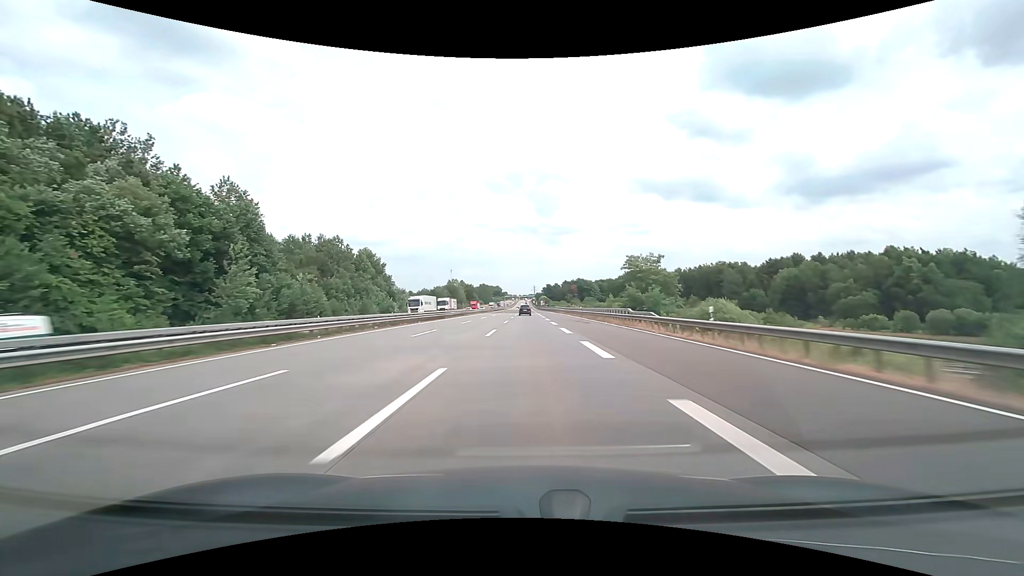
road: motorway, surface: concrete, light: Day
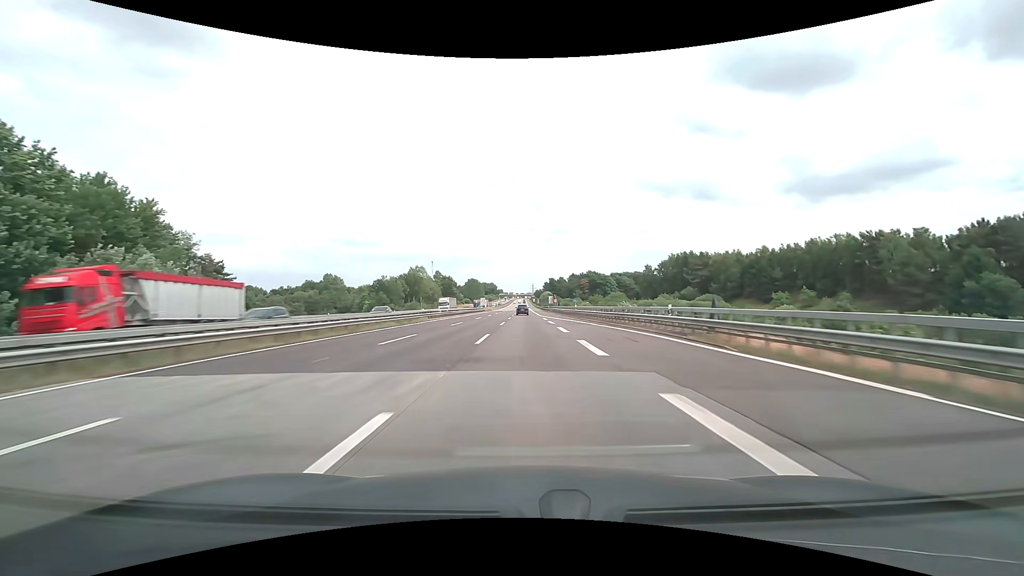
(+0.1, +95.1) m; 0°
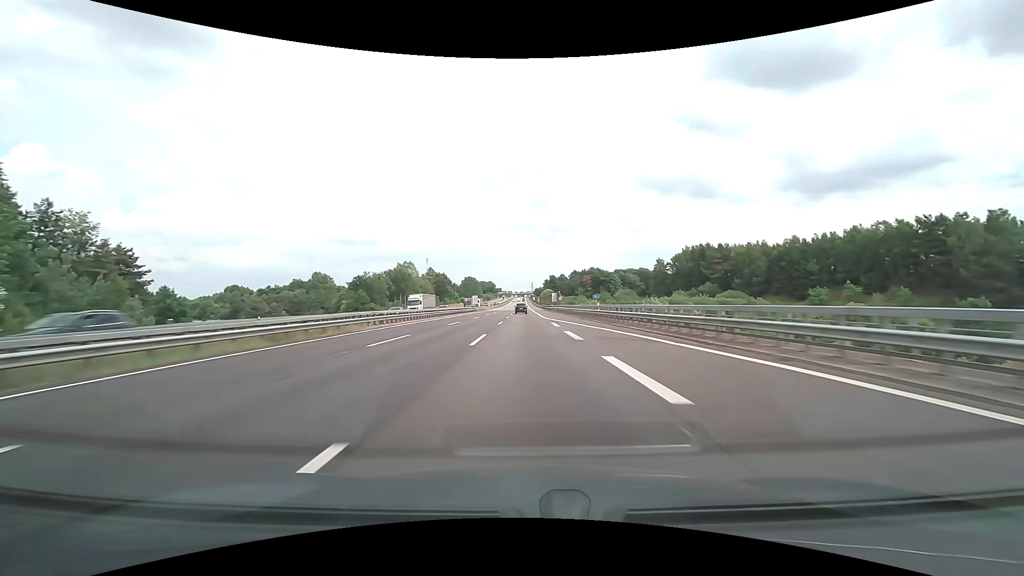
(0.0, +19.0) m; 0°
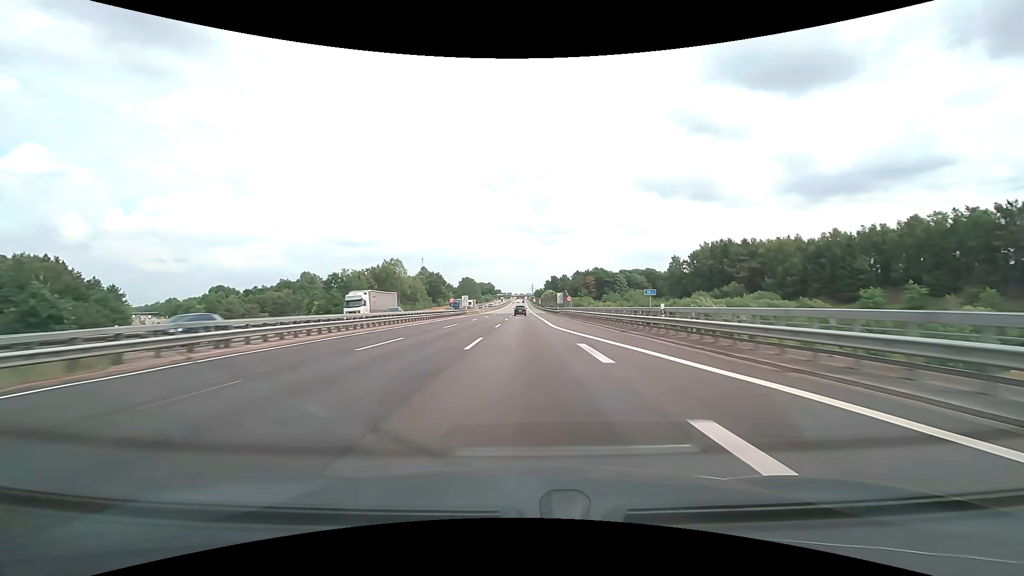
(0.0, +19.0) m; 0°
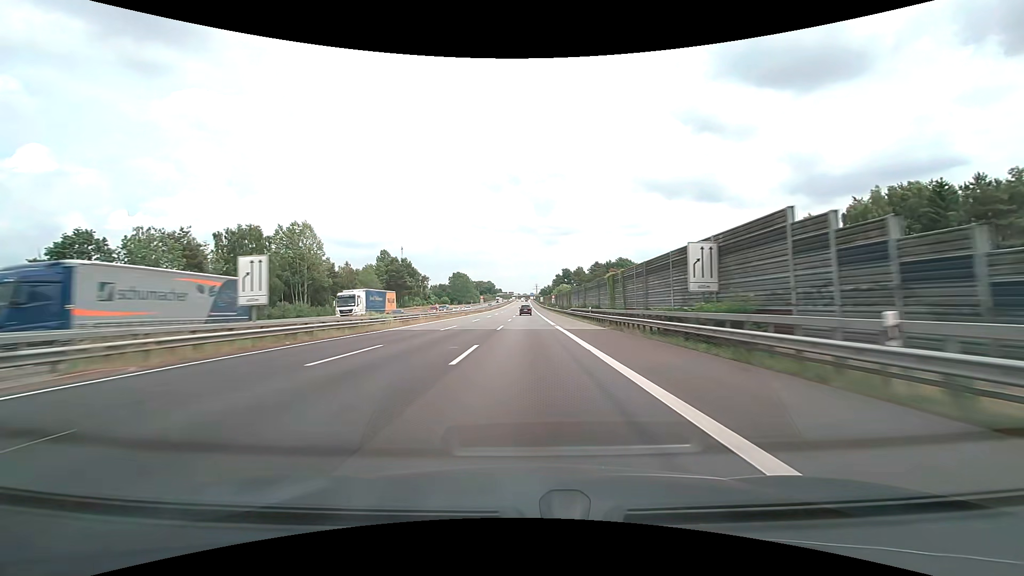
(-0.3, +76.0) m; 0°
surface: asphalt
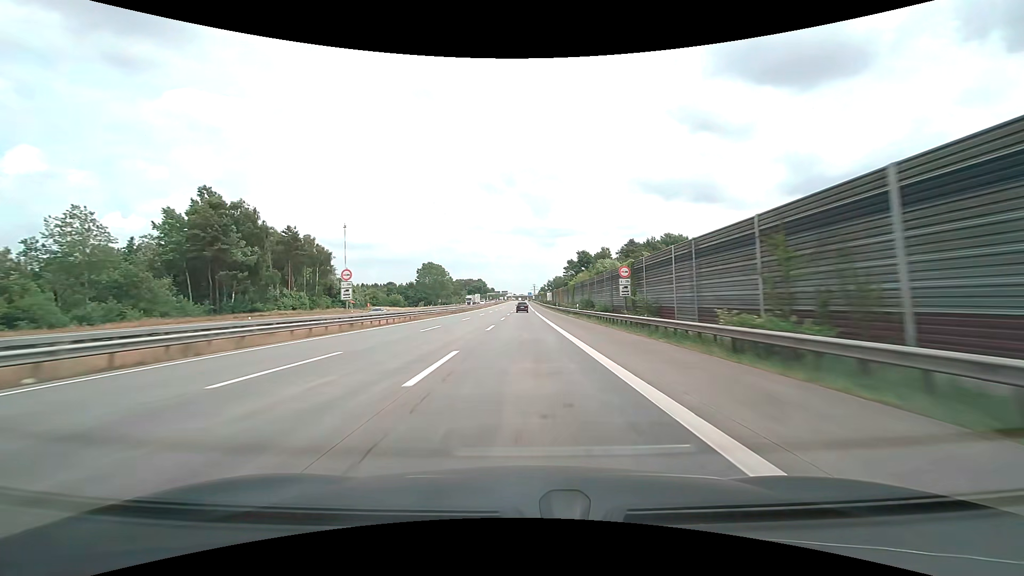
(+0.1, +95.0) m; 0°
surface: concrete
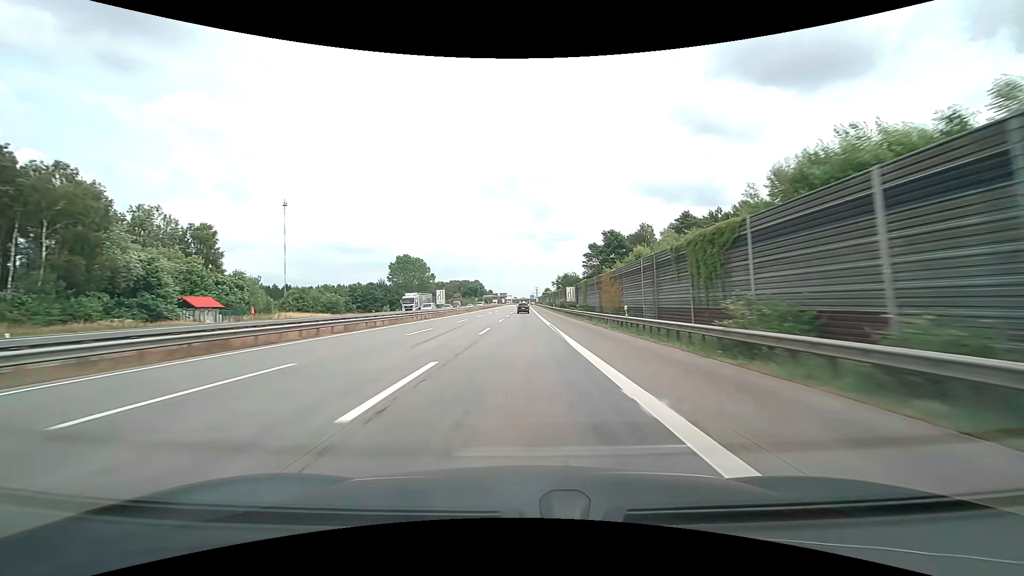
(-0.1, +57.0) m; 0°
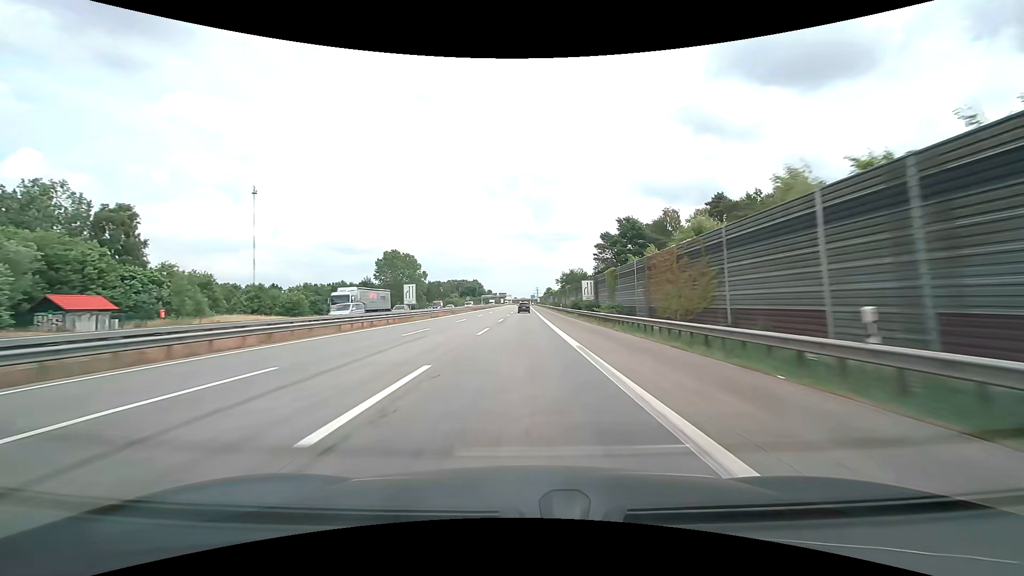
(0.0, +19.0) m; 0°
(0, +10) (0, +20) (0, +30) (0, +40) (0, +50) (0, +60) (0, +70) (0, +80) (0, +90) (0, +100) m
